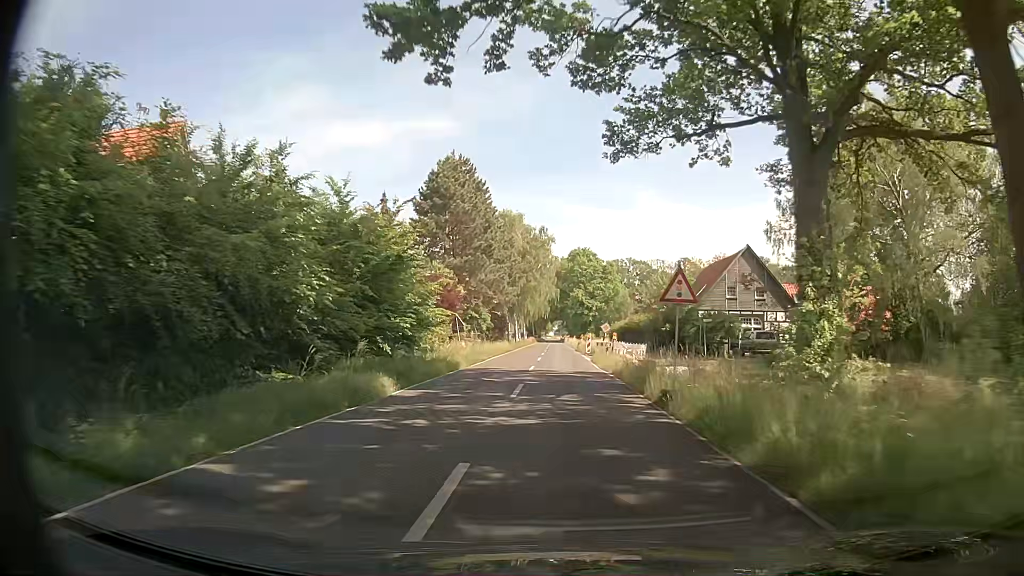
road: secondary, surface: asphalt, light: Day
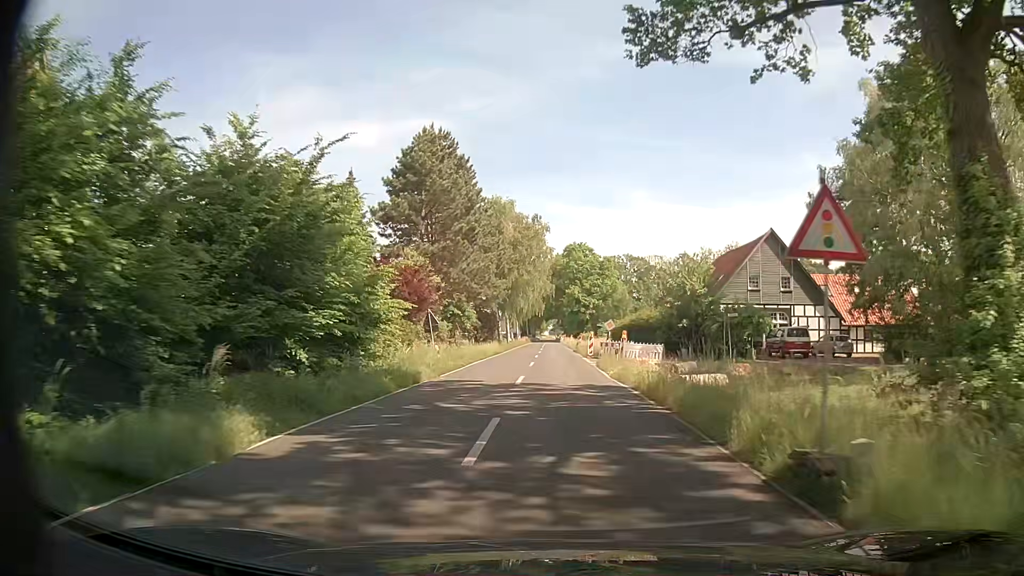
(-0.1, +7.7) m; -1°
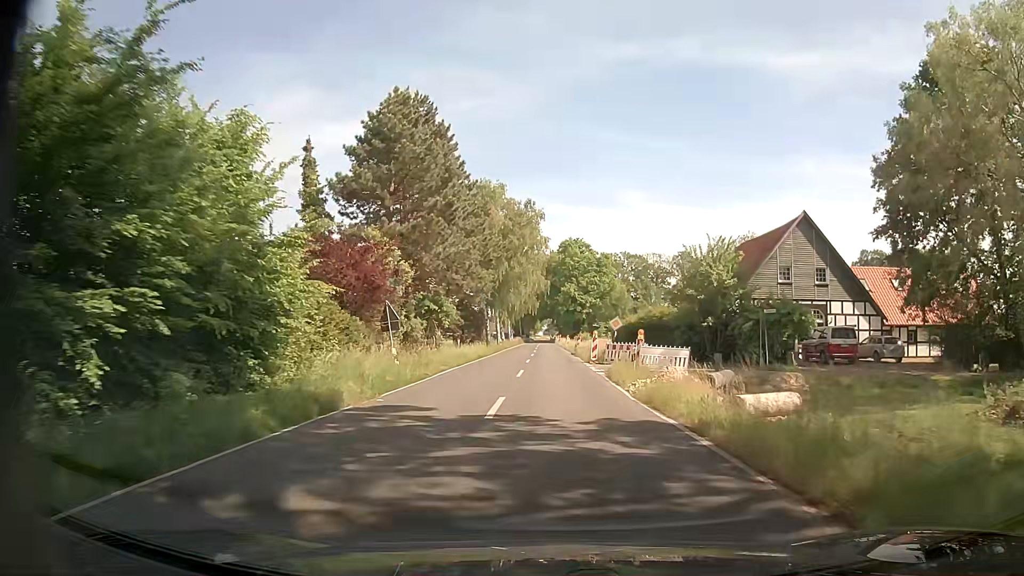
(+0.1, +7.7) m; +1°
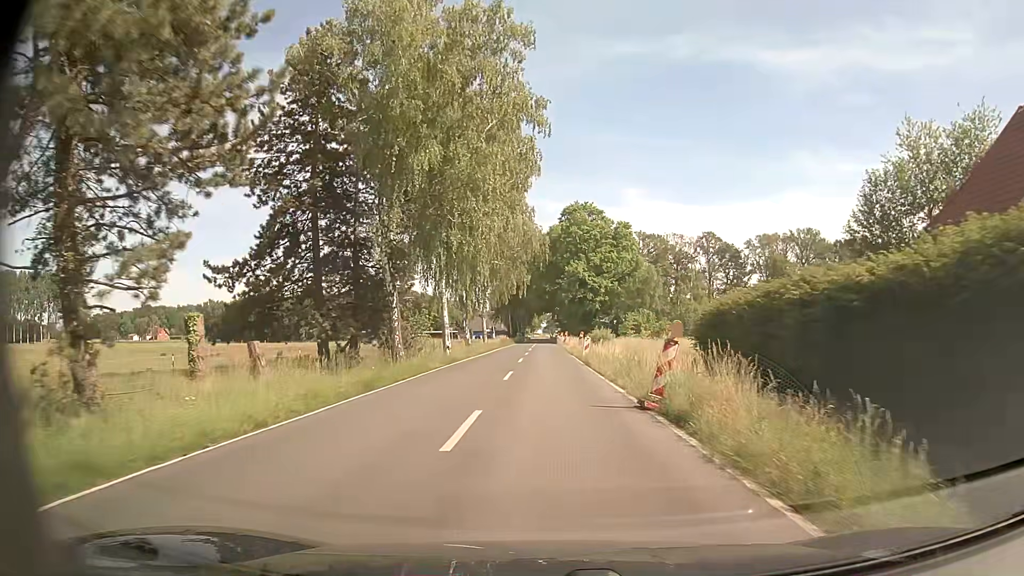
(+0.3, +38.2) m; 0°
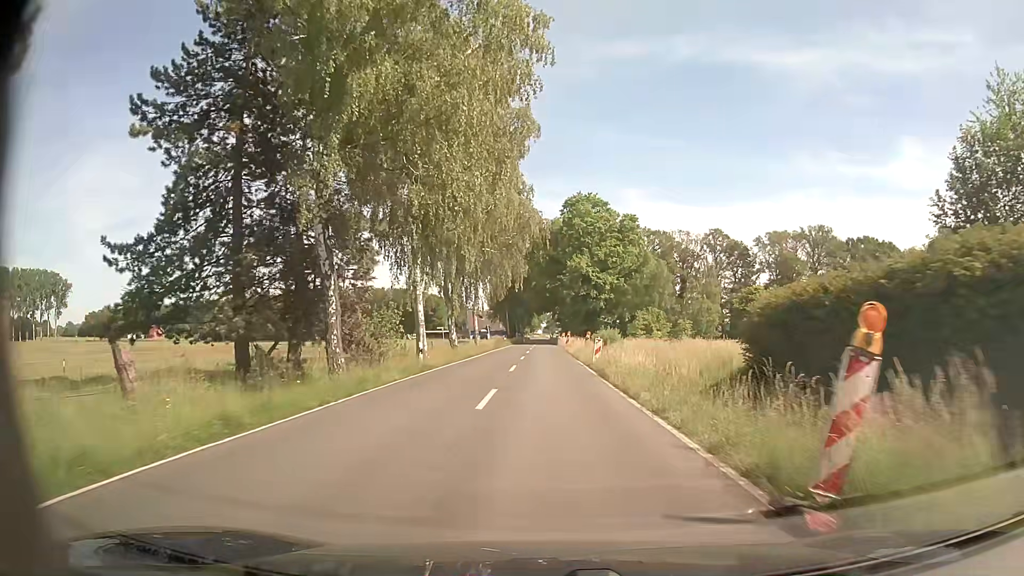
(-0.1, +7.6) m; 0°
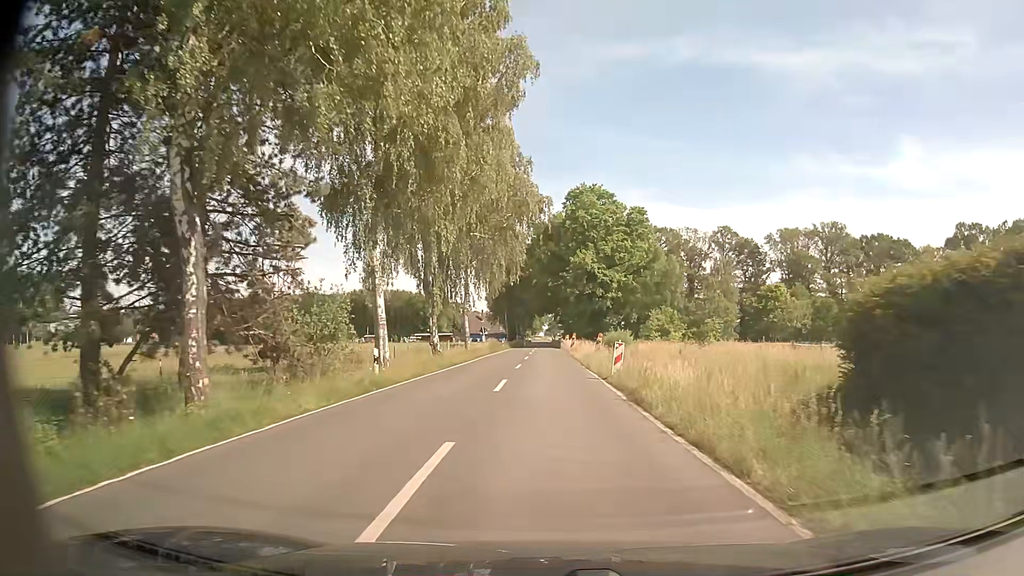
(0.0, +7.6) m; 0°
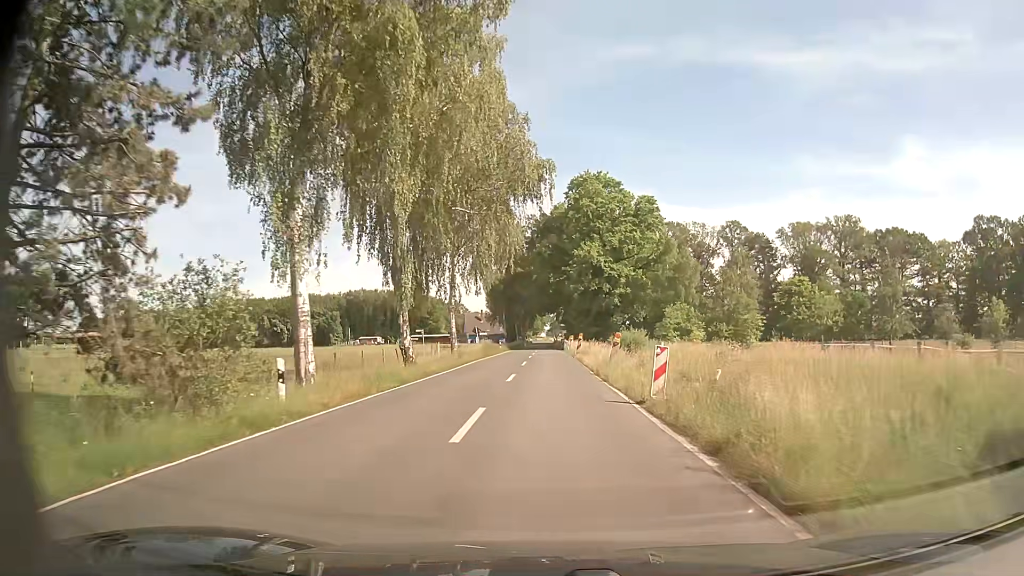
(-0.1, +7.6) m; -1°
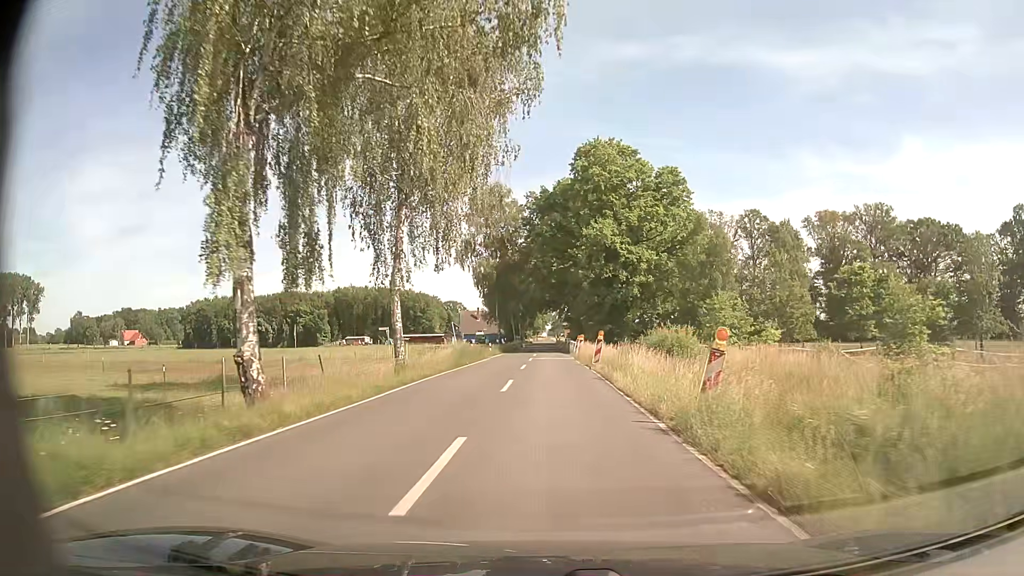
(0.0, +15.2) m; -1°
(0, +10) (0, +20) (0, +30) (0, +40) (+1, +50) (+1, +60) (+1, +70) (+1, +80) (+1, +90) (+1, +100) m
